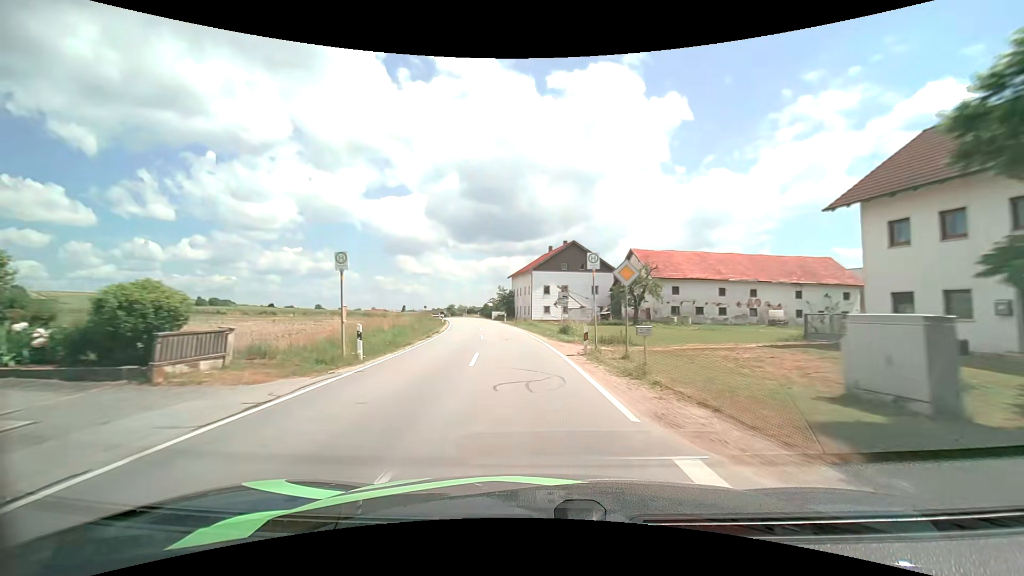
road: secondary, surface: asphalt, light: Day
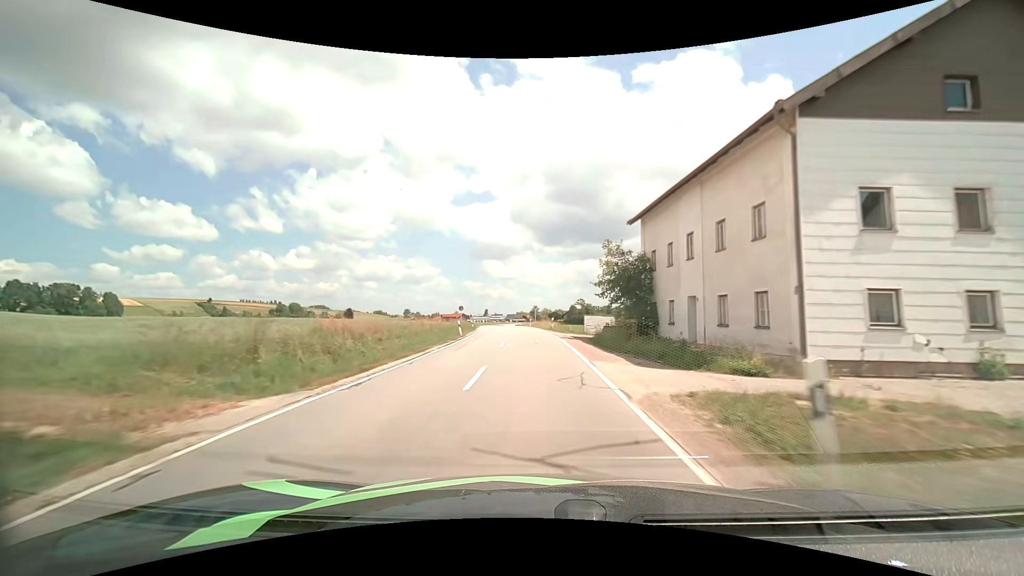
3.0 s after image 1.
(-4.9, +51.5) m; -10°
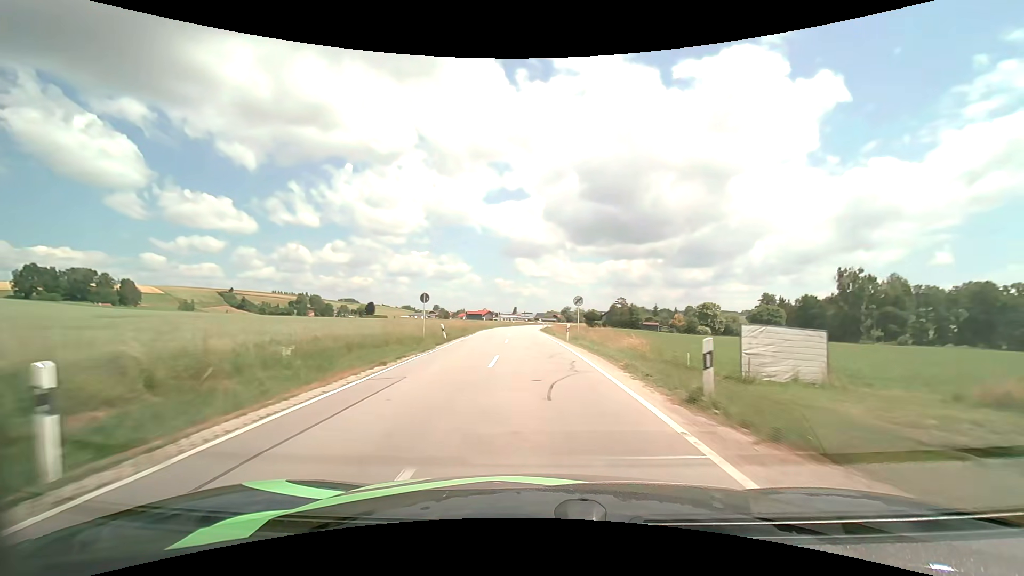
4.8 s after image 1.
(-0.8, +32.3) m; -3°
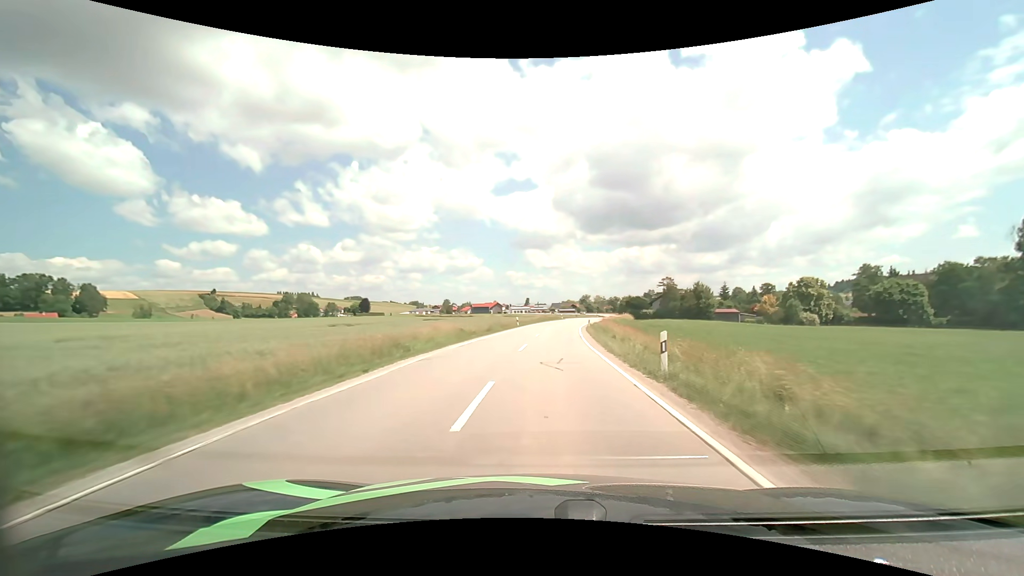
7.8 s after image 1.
(-1.7, +54.9) m; -2°
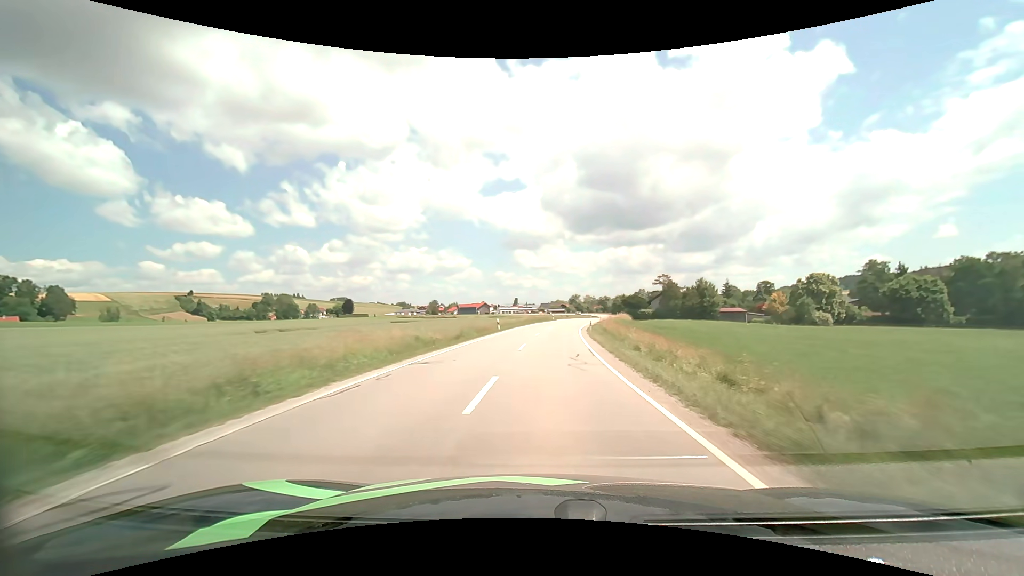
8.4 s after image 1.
(+0.1, +11.0) m; +1°
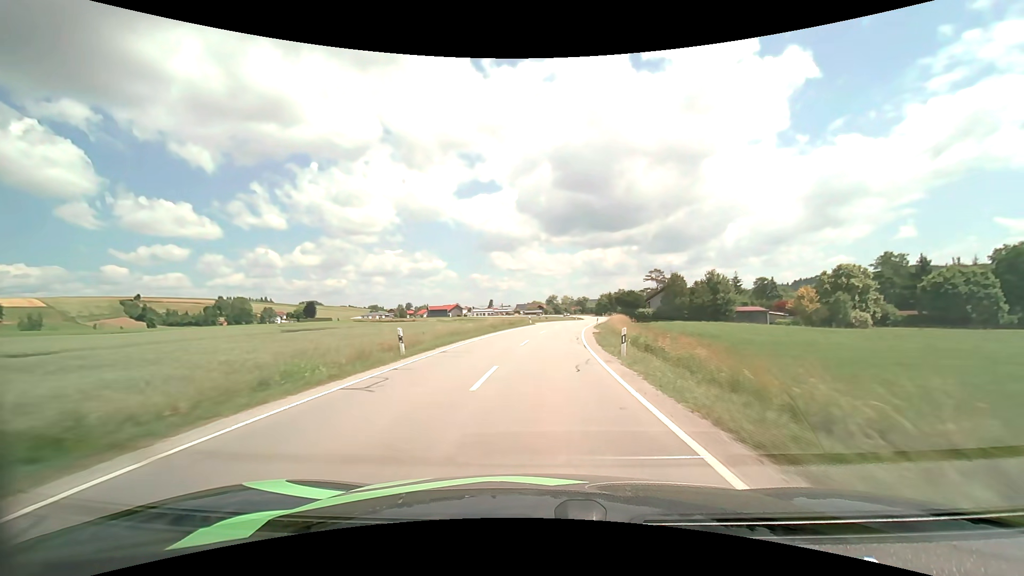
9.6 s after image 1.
(+0.5, +22.2) m; +3°
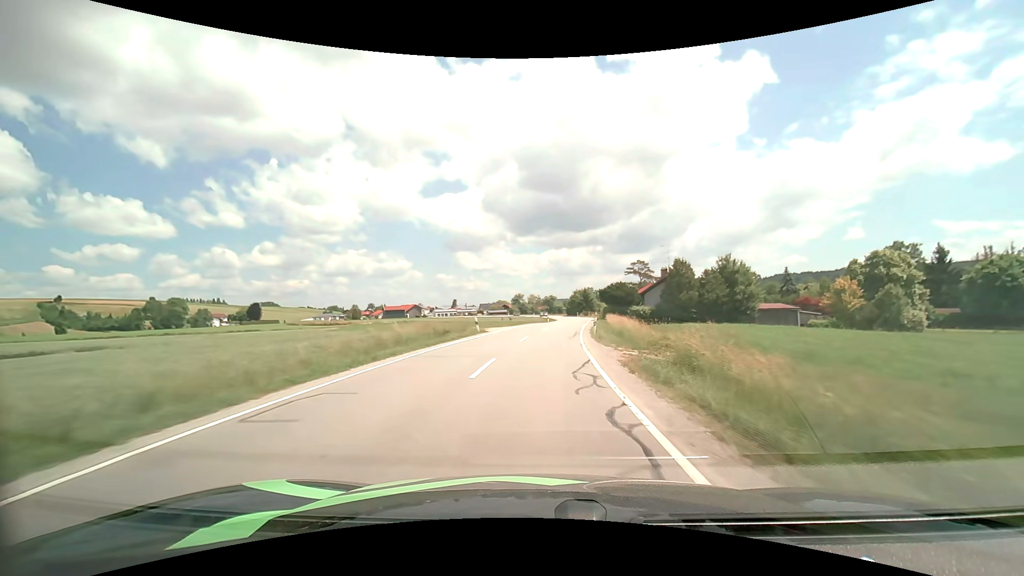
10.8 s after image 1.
(+0.7, +22.7) m; +4°
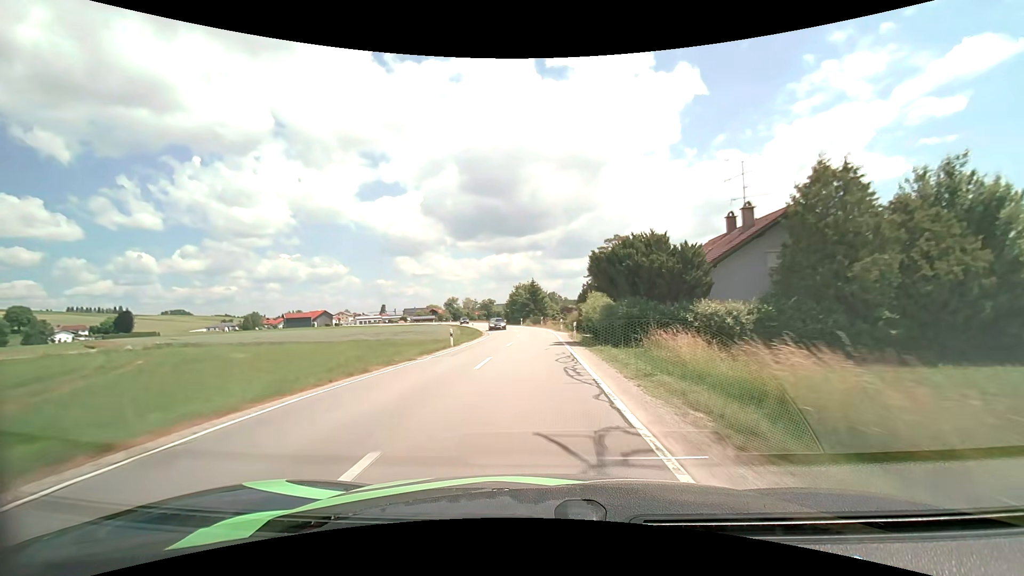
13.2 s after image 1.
(+2.8, +44.9) m; +7°
(0, +10) (0, +20) (0, +30) (0, +40) (-1, +50) (-2, +60) (-4, +70) (-6, +80) (-8, +89) (-10, +99) m
